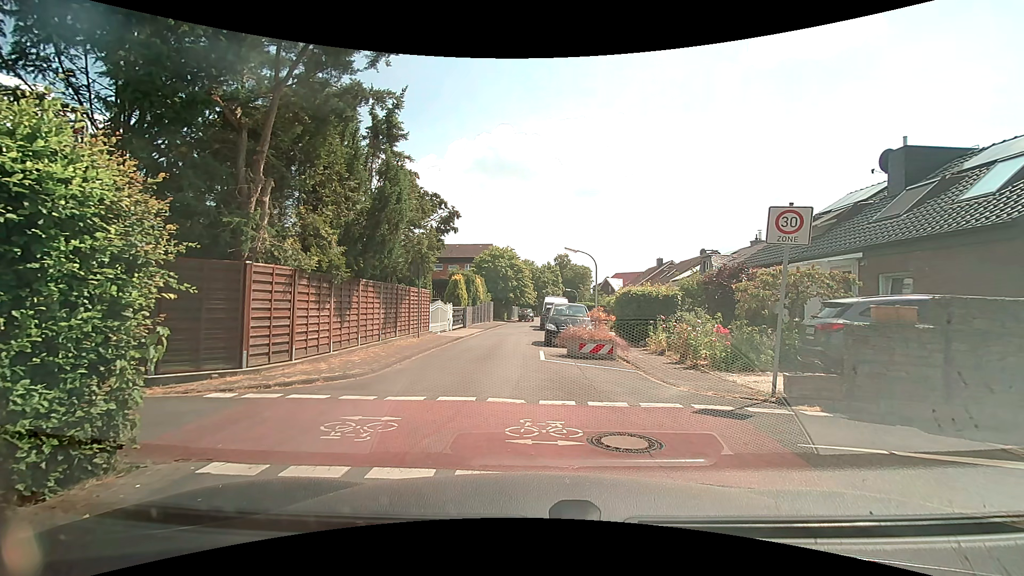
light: Day
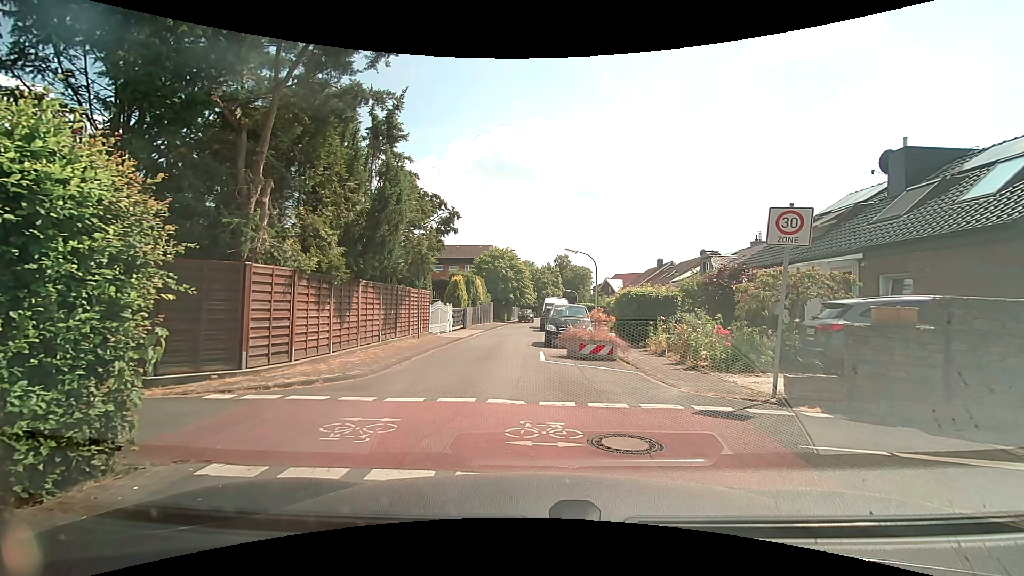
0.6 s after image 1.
(0.0, 0.0) m; 0°
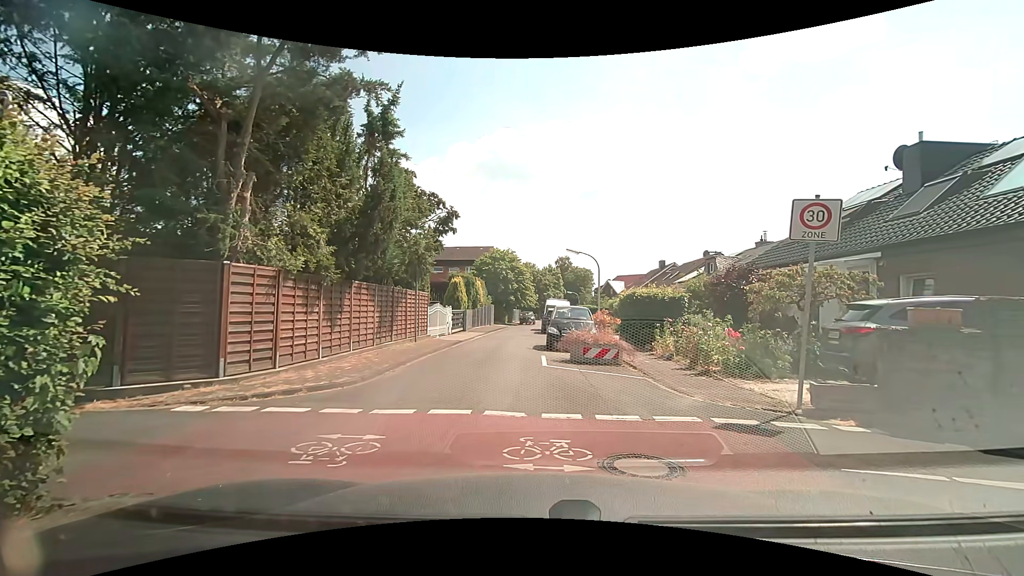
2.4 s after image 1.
(0.0, +0.7) m; 0°
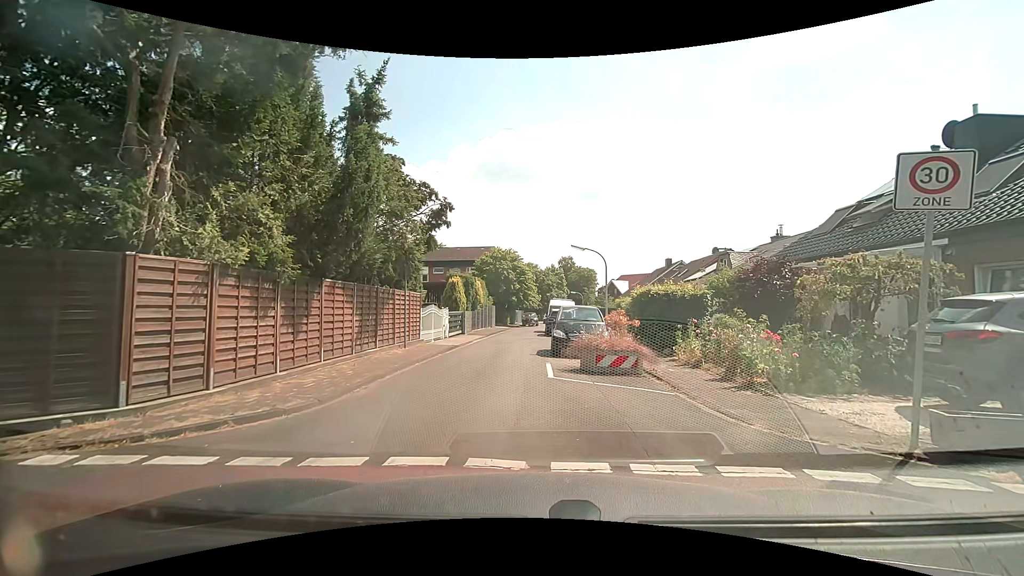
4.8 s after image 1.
(0.0, +2.0) m; 0°
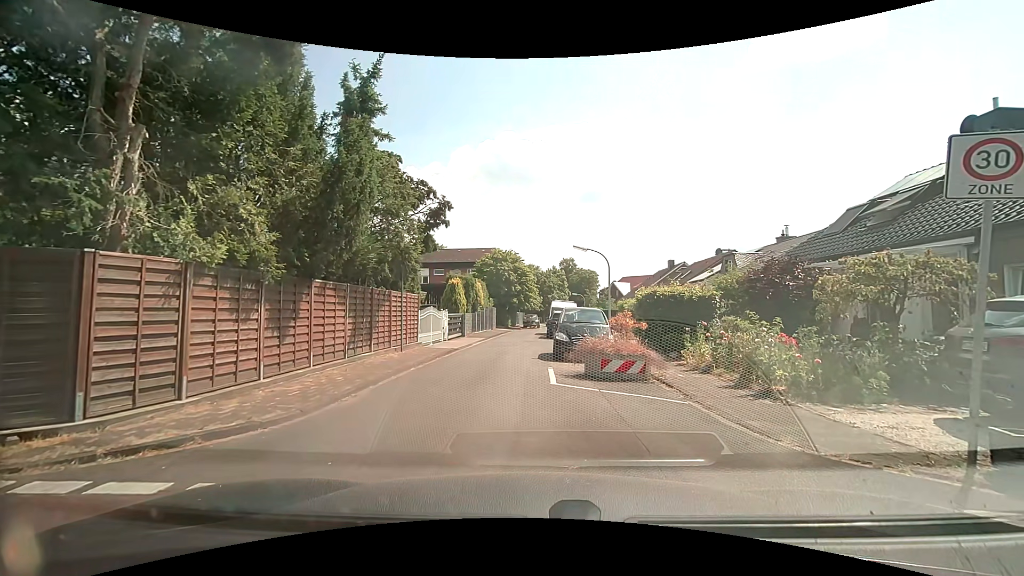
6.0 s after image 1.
(0.0, +0.6) m; 0°
